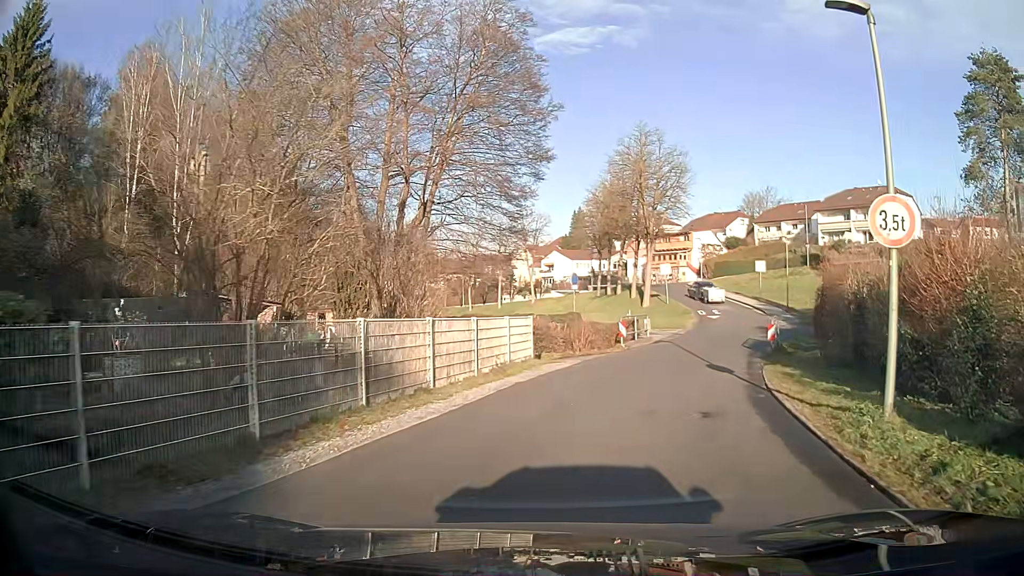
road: residential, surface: asphalt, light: Day
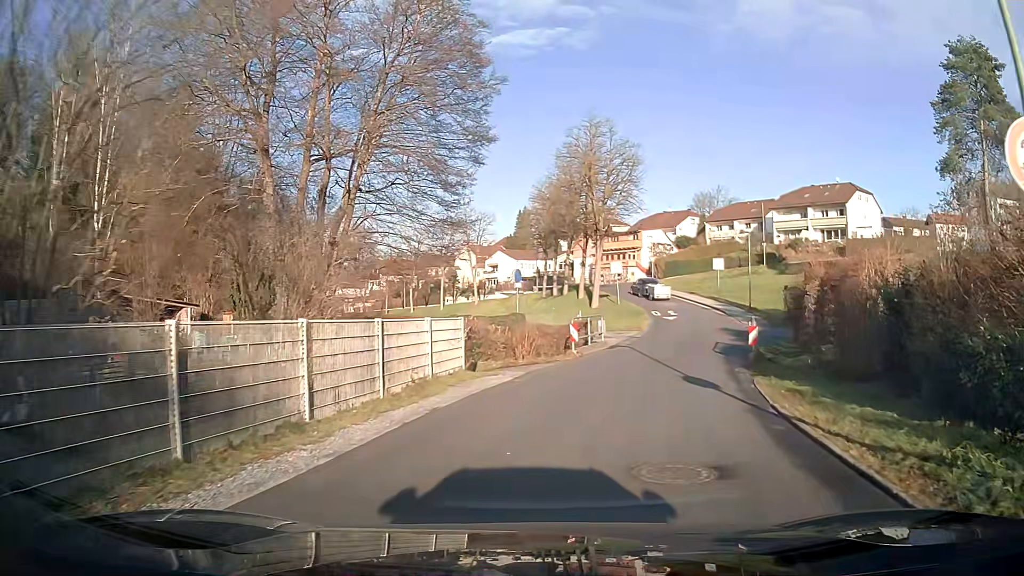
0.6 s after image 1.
(+0.2, +3.8) m; +5°
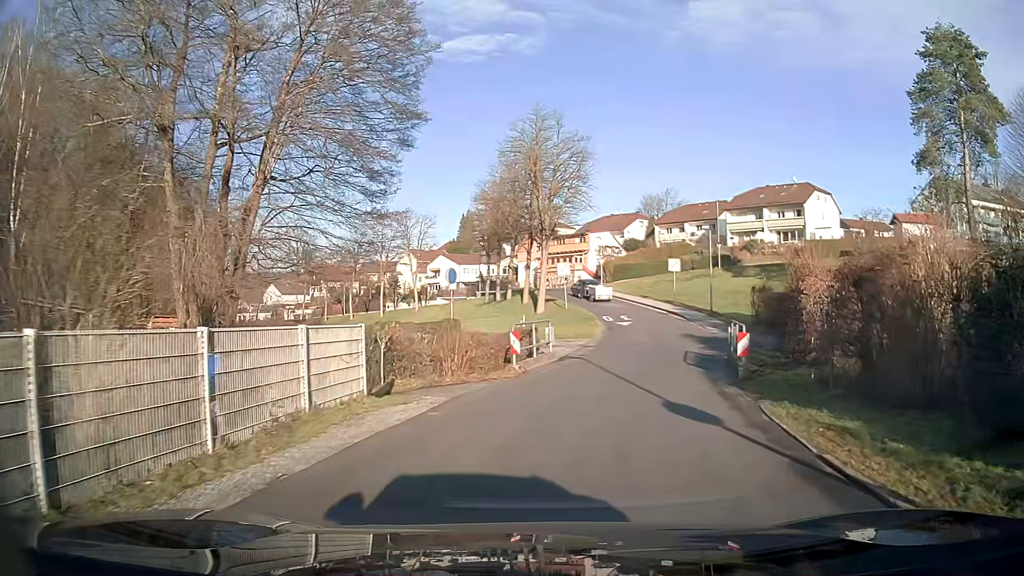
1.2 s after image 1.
(+0.2, +4.0) m; +4°
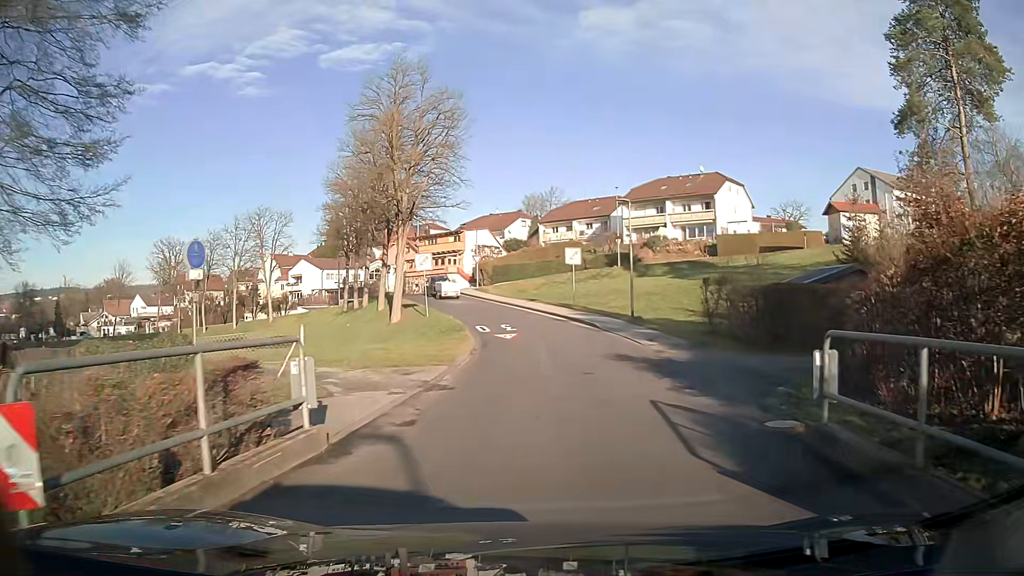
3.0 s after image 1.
(+1.2, +12.6) m; +9°
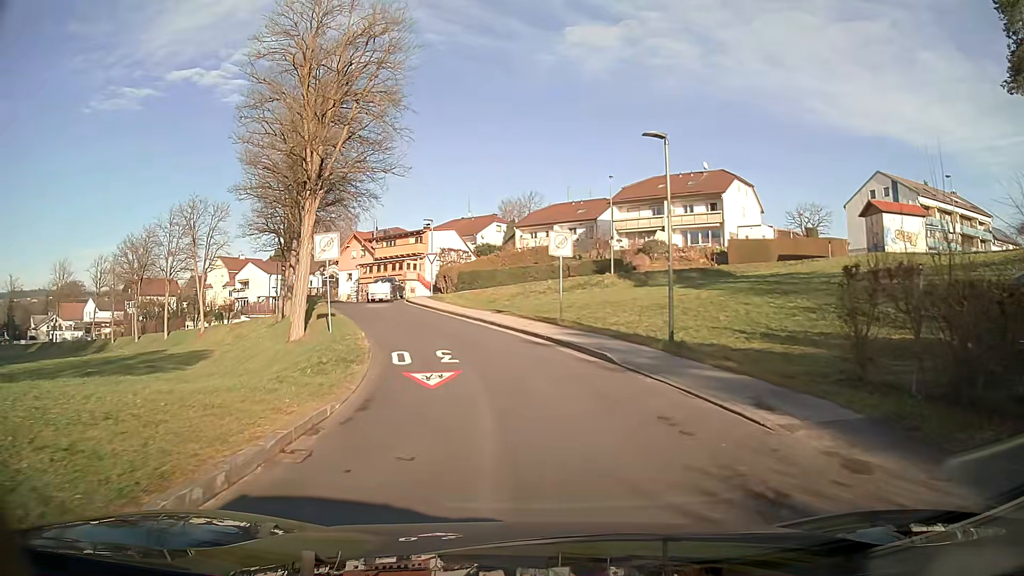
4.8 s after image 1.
(+0.2, +13.1) m; +1°
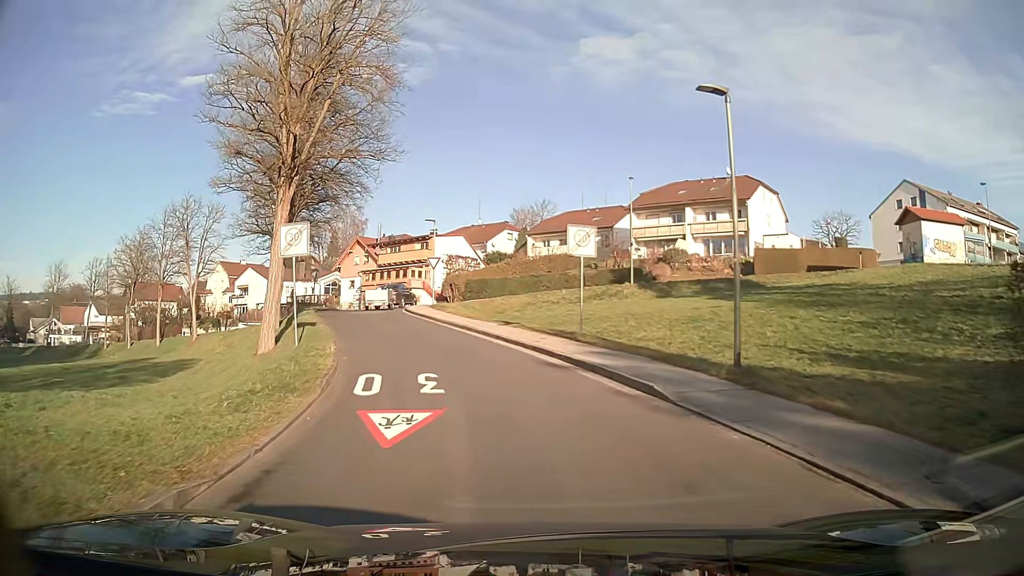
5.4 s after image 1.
(-0.1, +4.4) m; -2°
(-1, +10) (-3, +20) (-6, +29) (-9, +39) (-7, +49) (+1, +54) (+10, +52) (+20, +51) (+30, +51) (+40, +52) m
